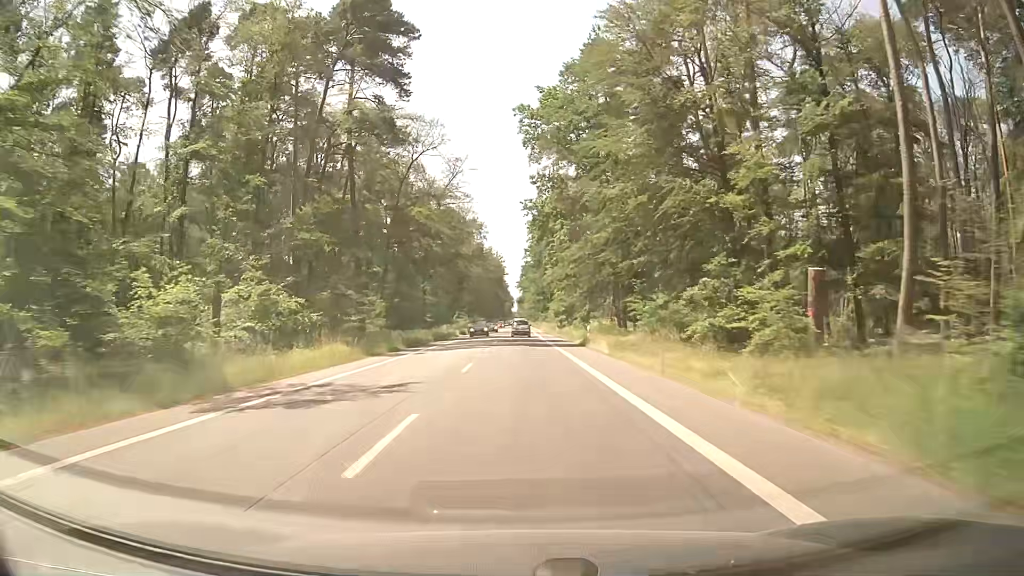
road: secondary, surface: asphalt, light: Day
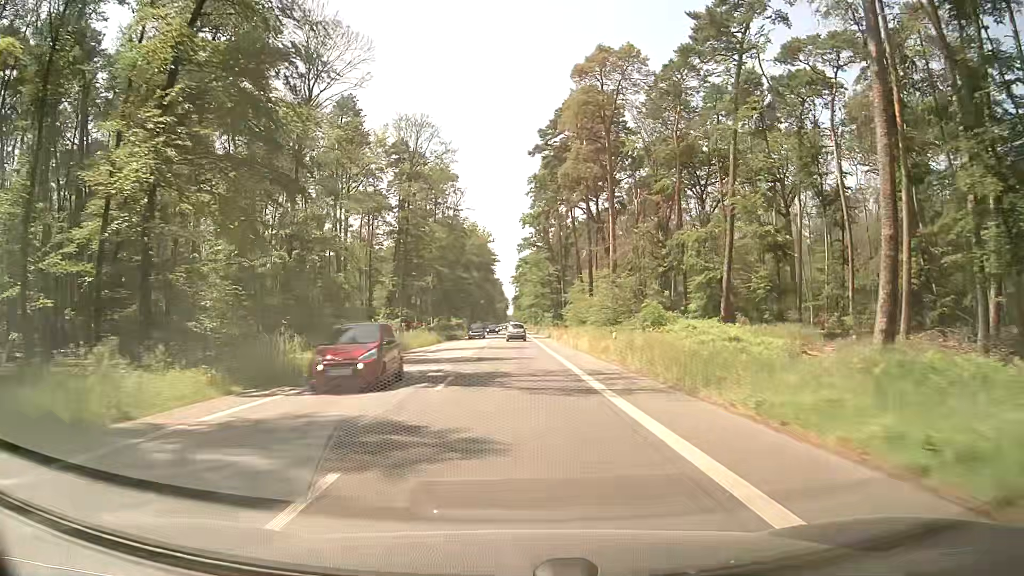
(+0.3, +62.5) m; 0°
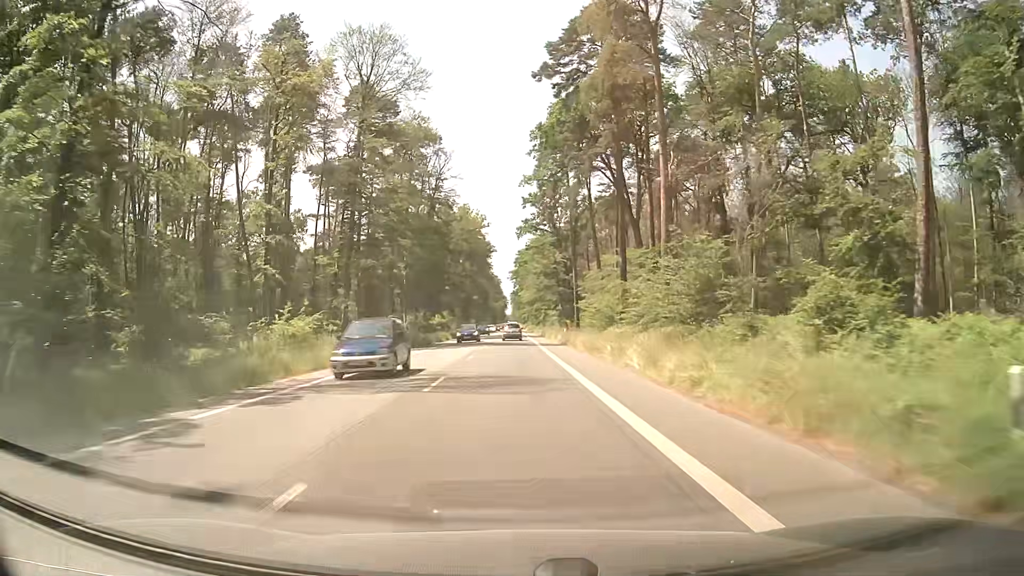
(+0.3, +24.1) m; +1°
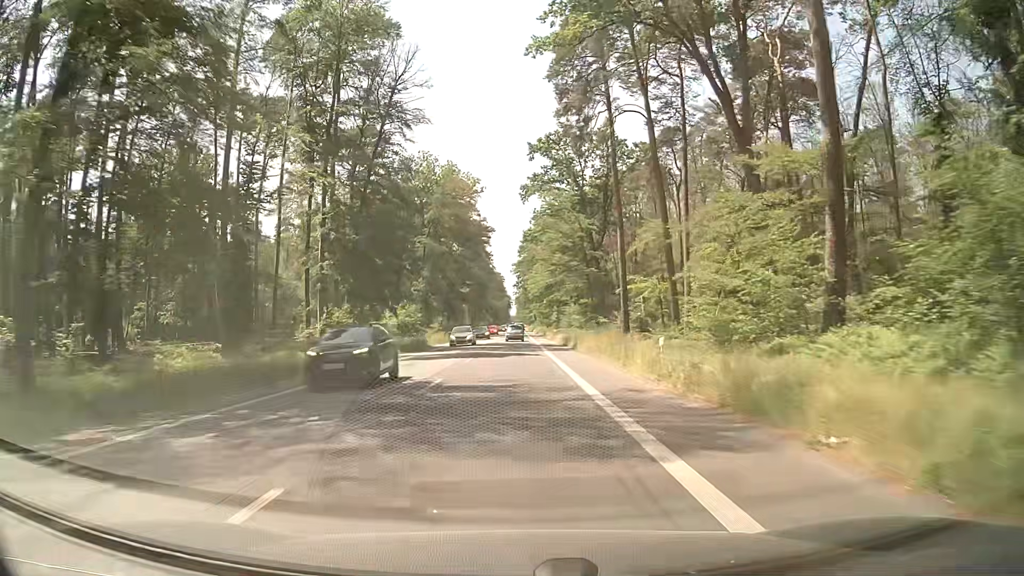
(-0.2, +35.7) m; -1°
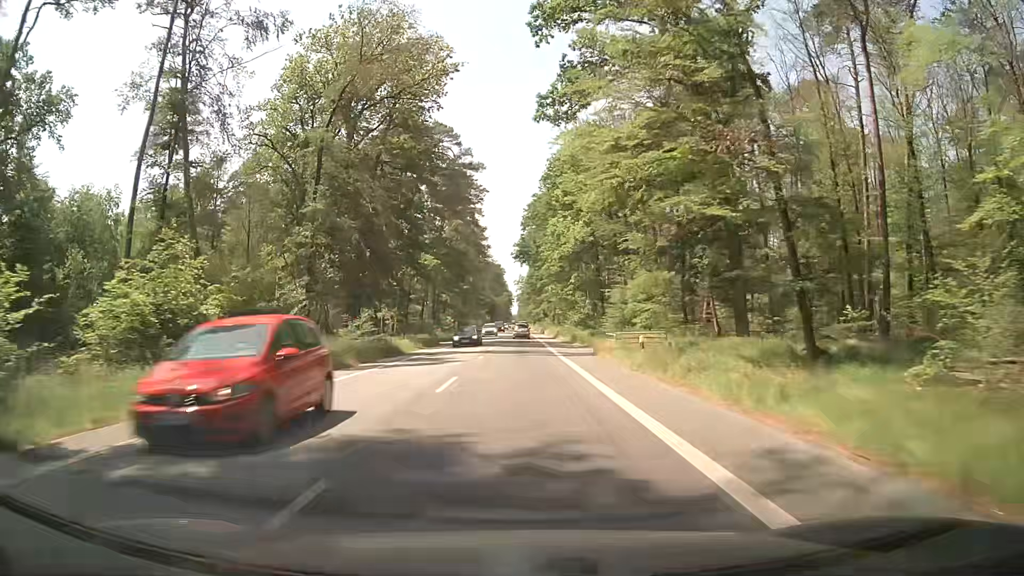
(-0.3, +47.0) m; 0°
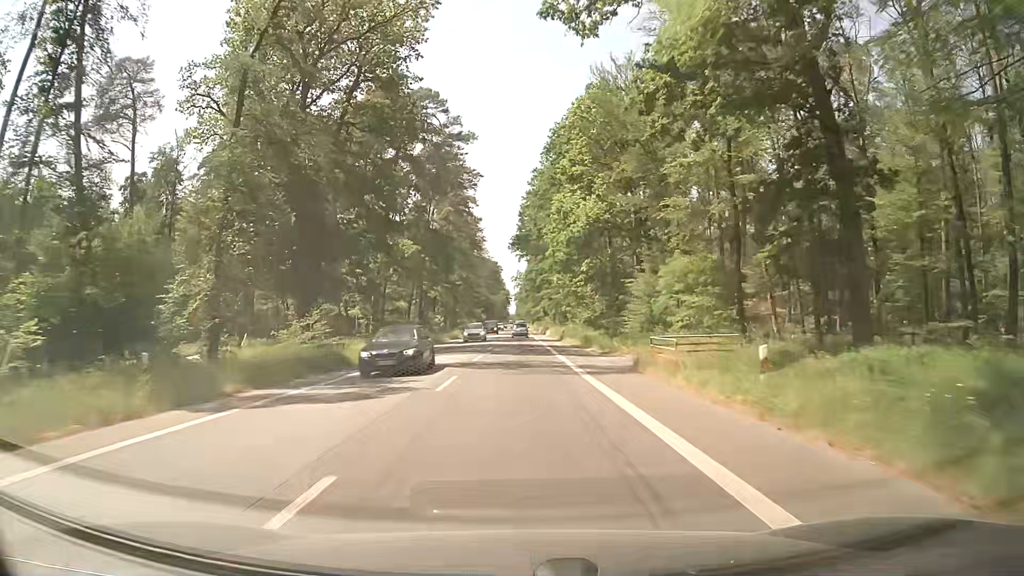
(0.0, +11.7) m; 0°
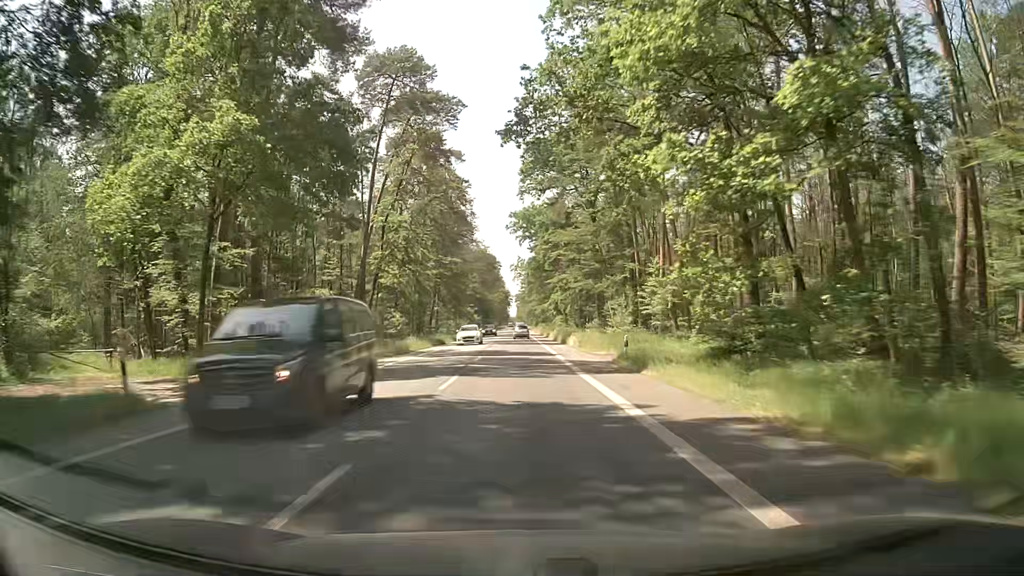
(+0.3, +35.0) m; 0°
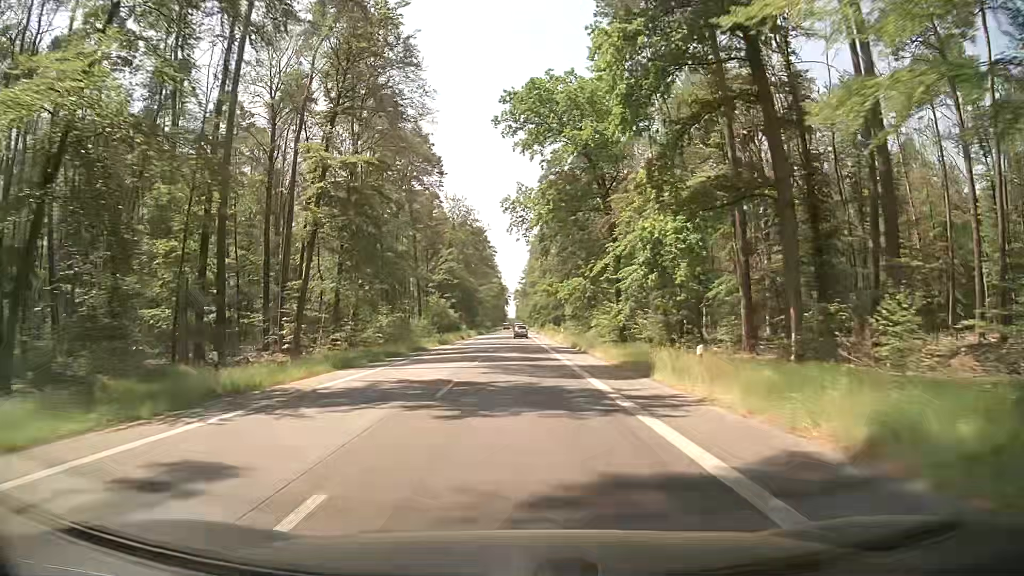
(+0.2, +60.5) m; 0°
(0, +10) (0, +20) (0, +30) (0, +40) (0, +50) (0, +60) (0, +70) (0, +80) (0, +90) (0, +100) m
